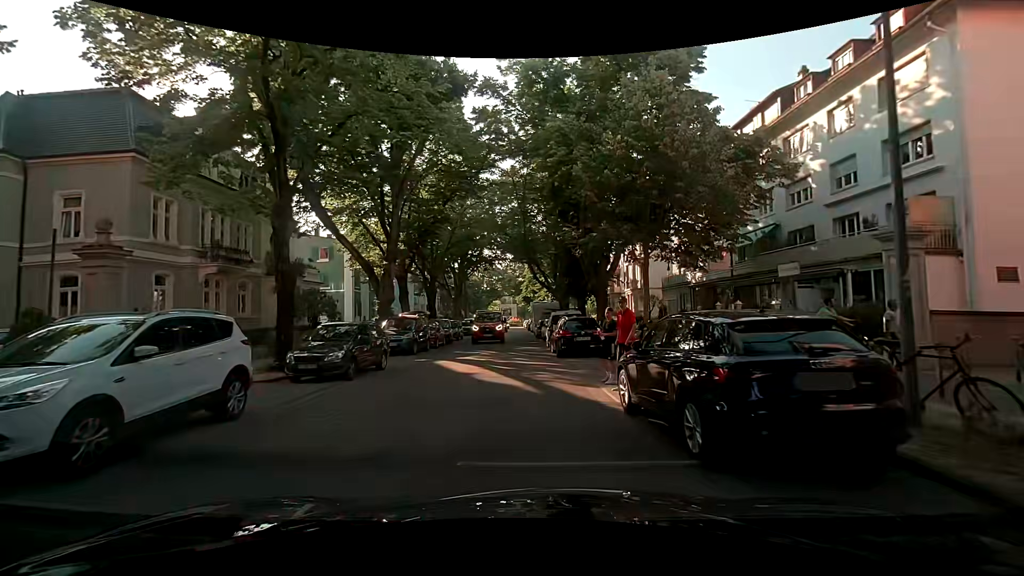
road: residential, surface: asphalt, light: Day
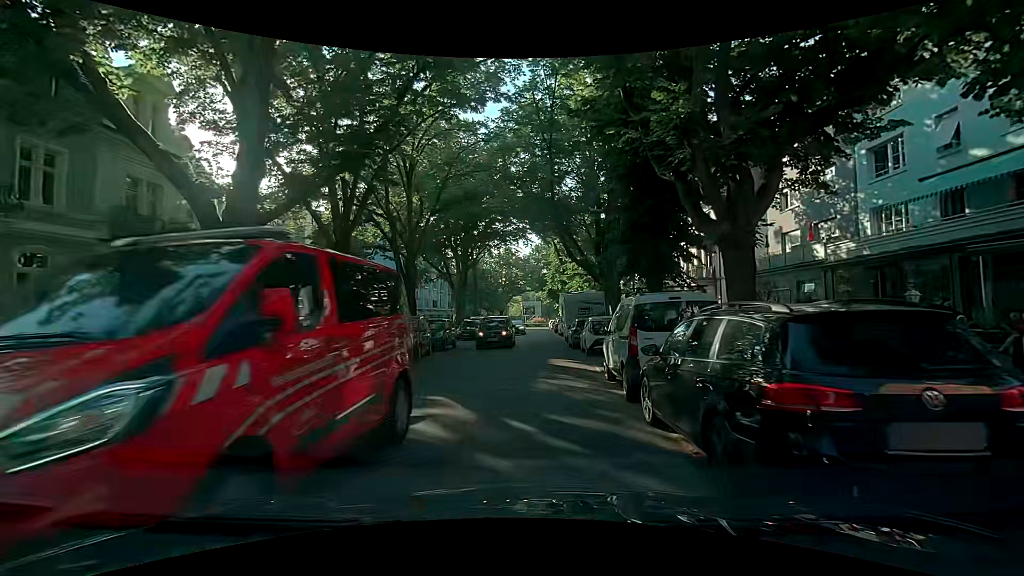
(-0.4, +14.5) m; -3°
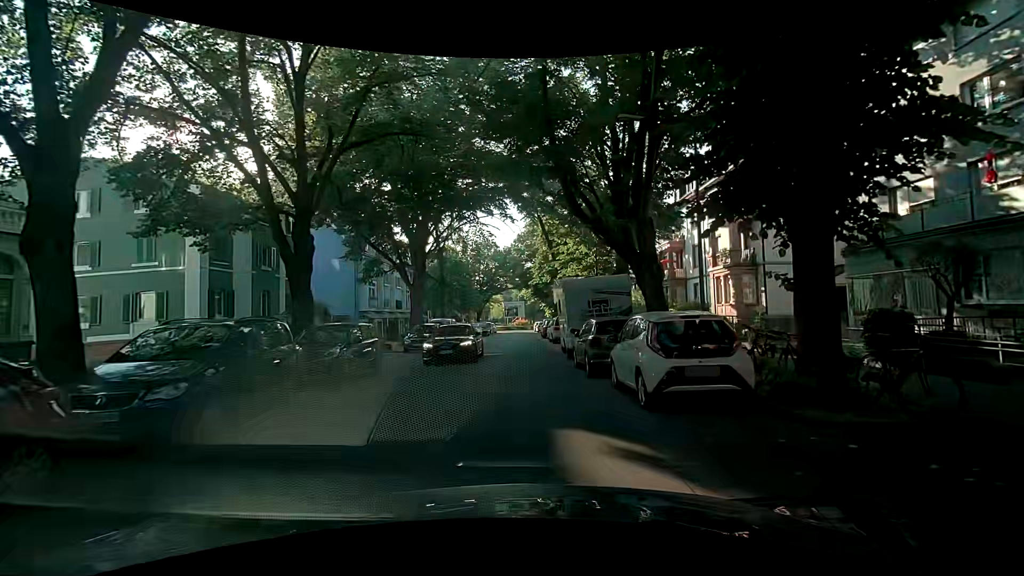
(+0.2, +11.3) m; +2°
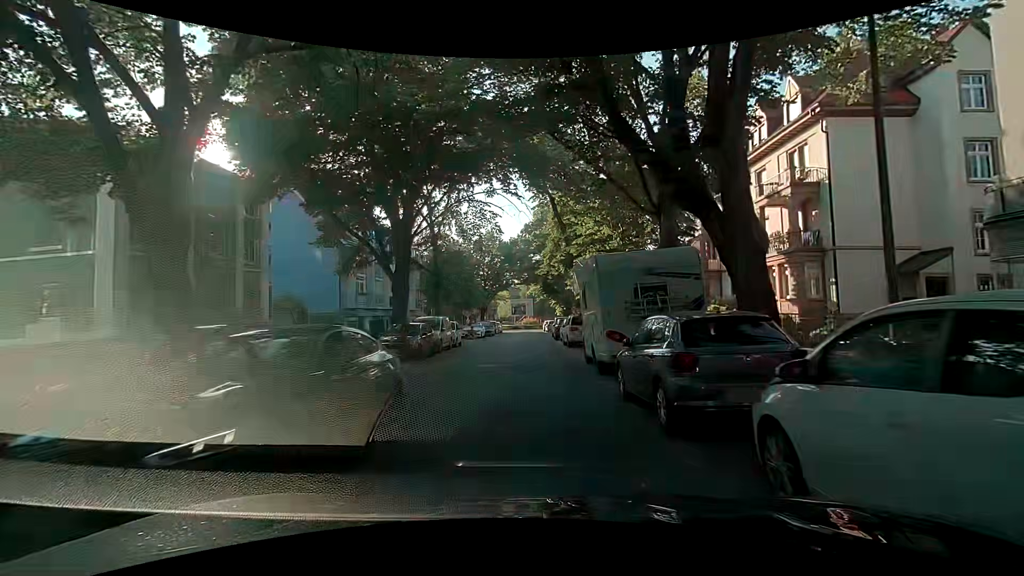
(0.0, +6.3) m; -2°
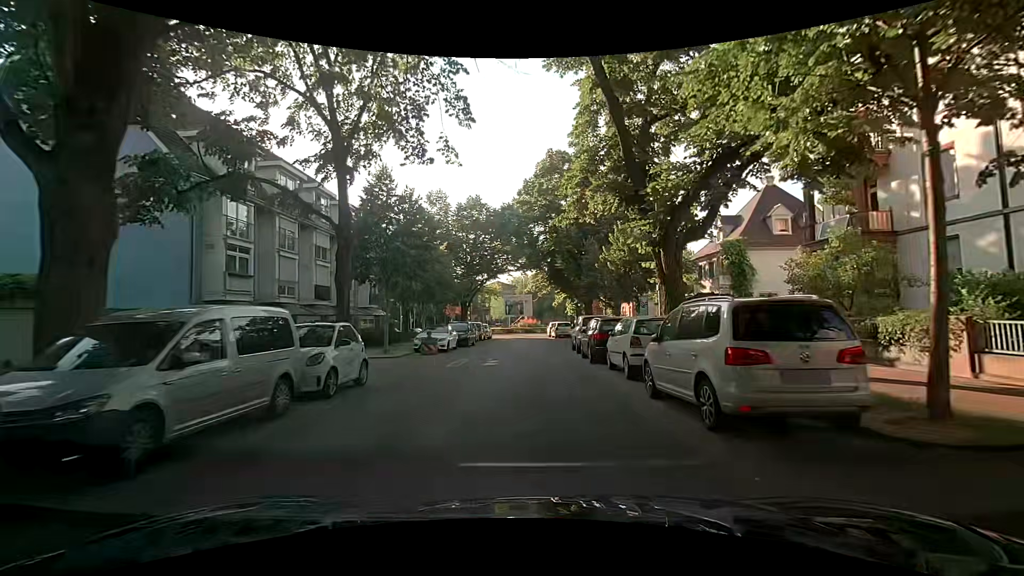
(-0.2, +19.4) m; -2°
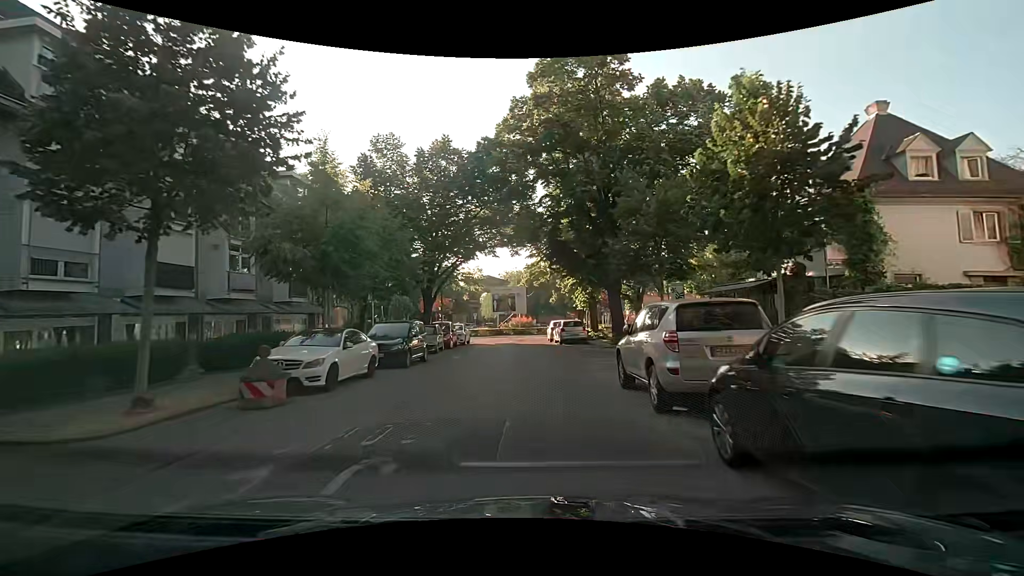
(+0.8, +14.7) m; +4°
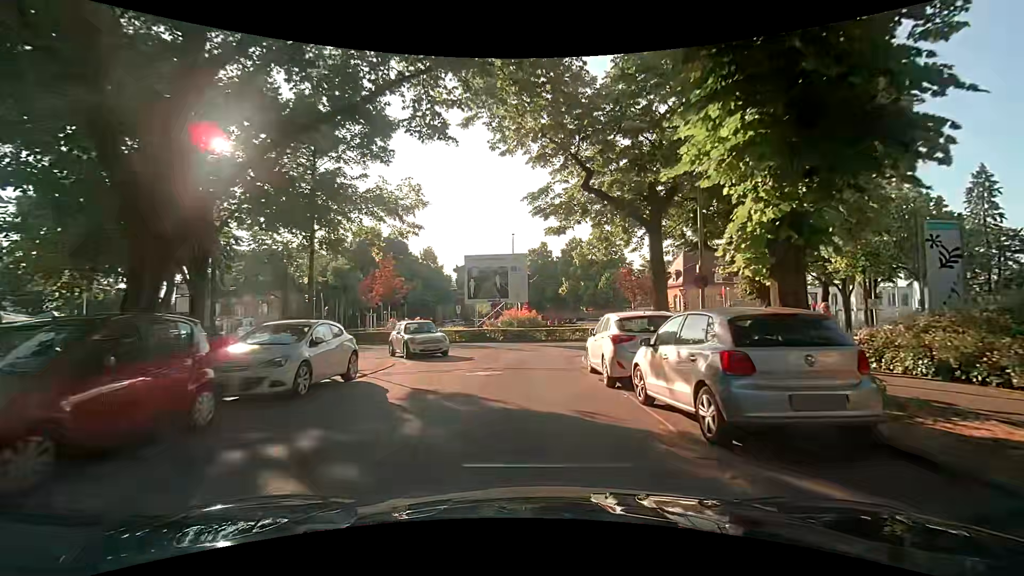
(-0.2, +24.4) m; +1°
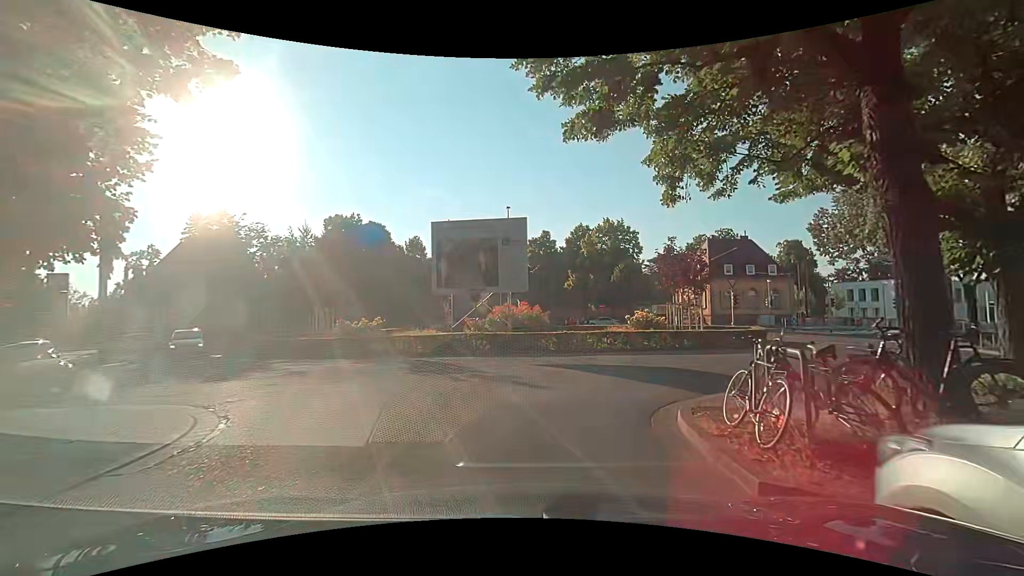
(-0.3, +10.5) m; +2°
